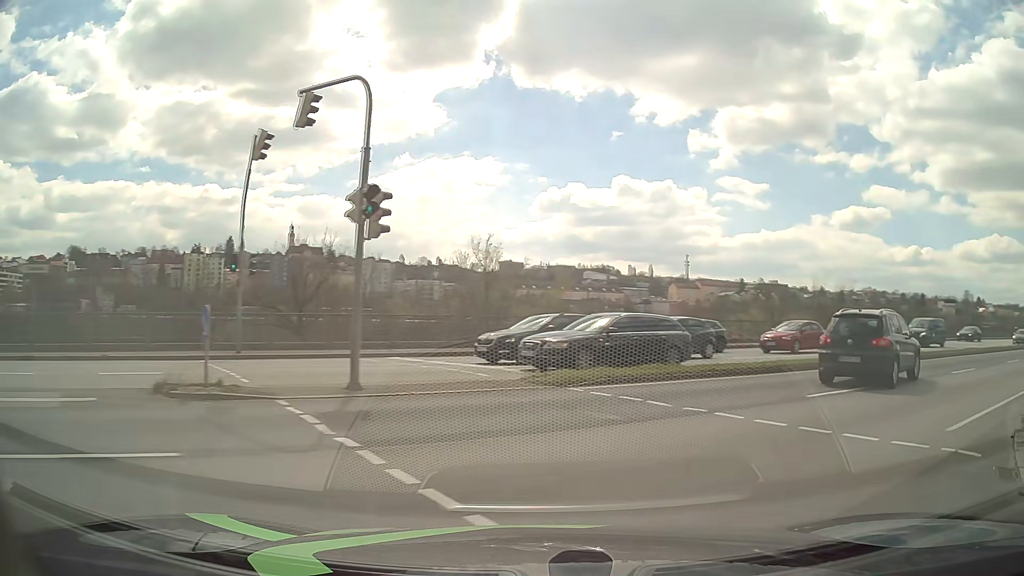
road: tertiary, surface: asphalt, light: Day
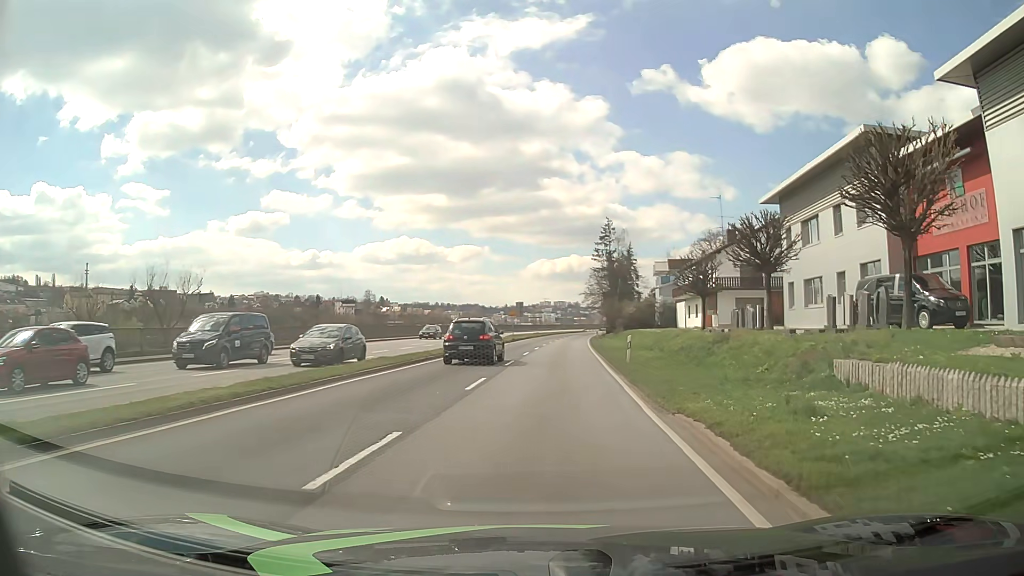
(+8.7, +12.5) m; +55°
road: primary
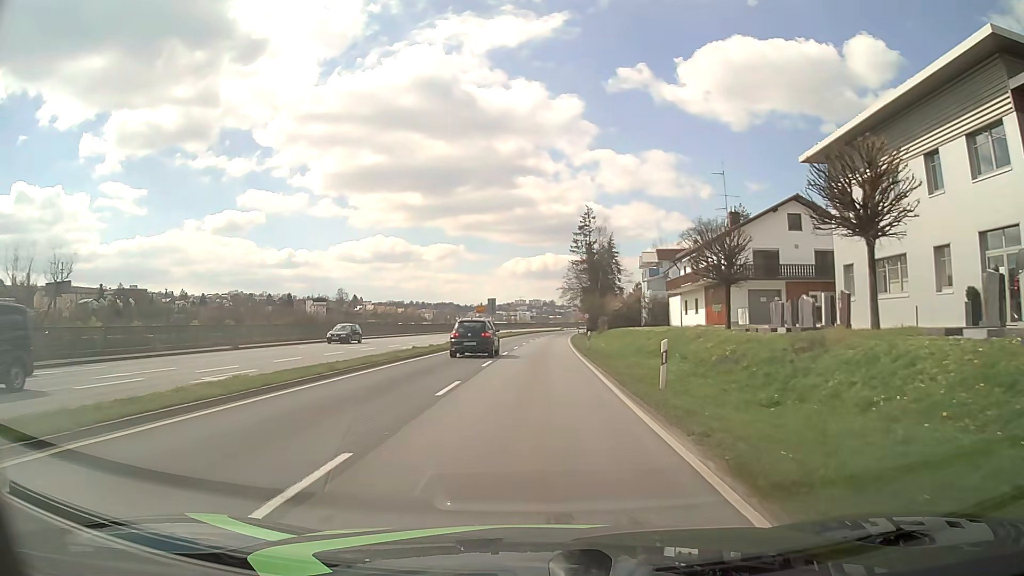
(+0.3, +11.0) m; +2°
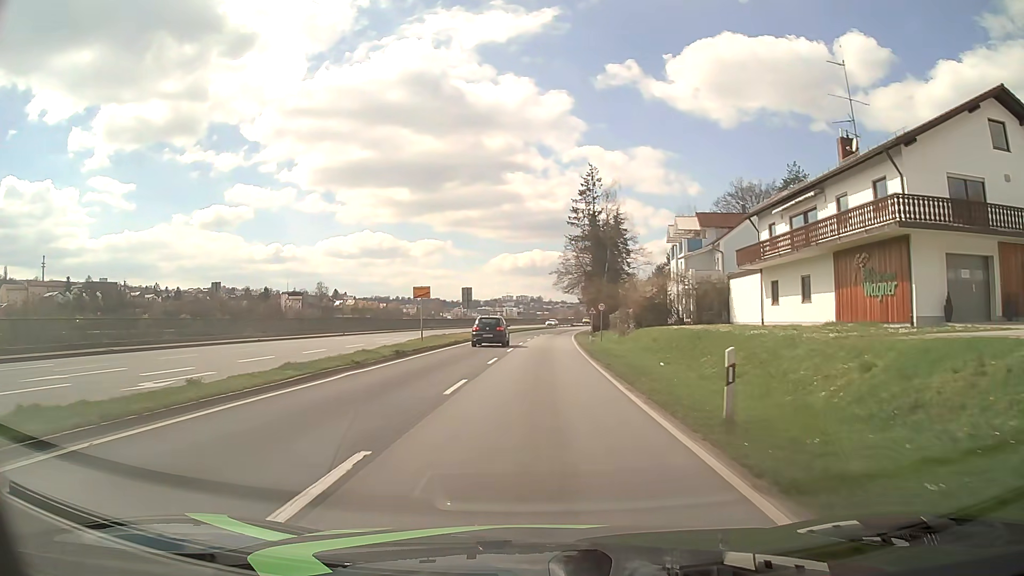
(+0.2, +27.7) m; +1°
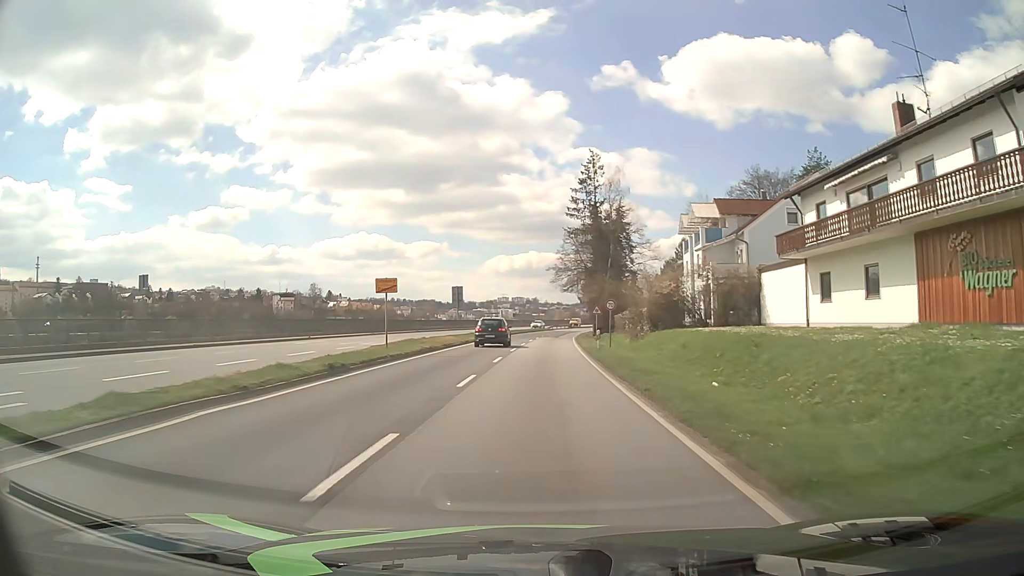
(0.0, +7.7) m; 0°
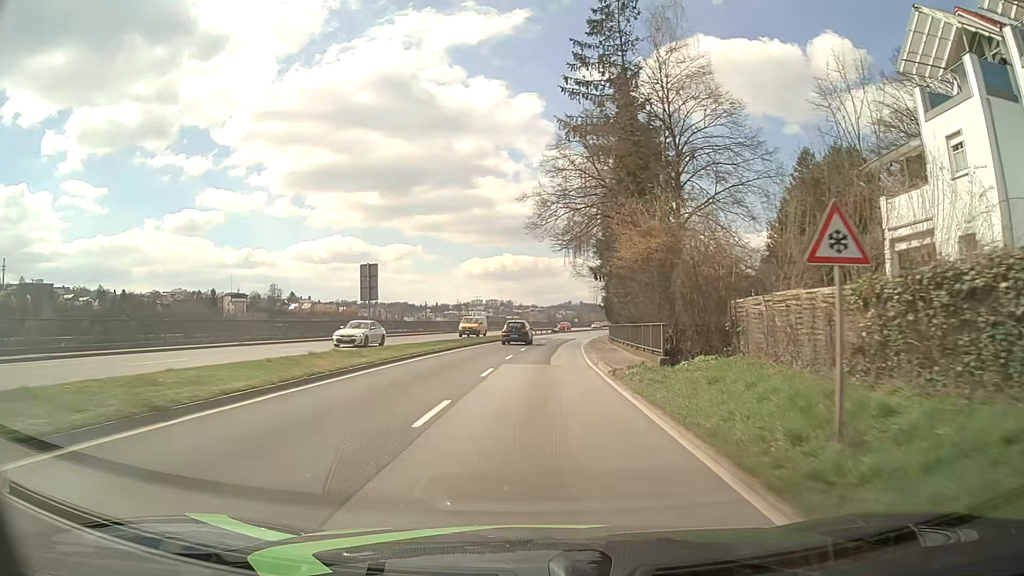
(+0.8, +42.1) m; +2°
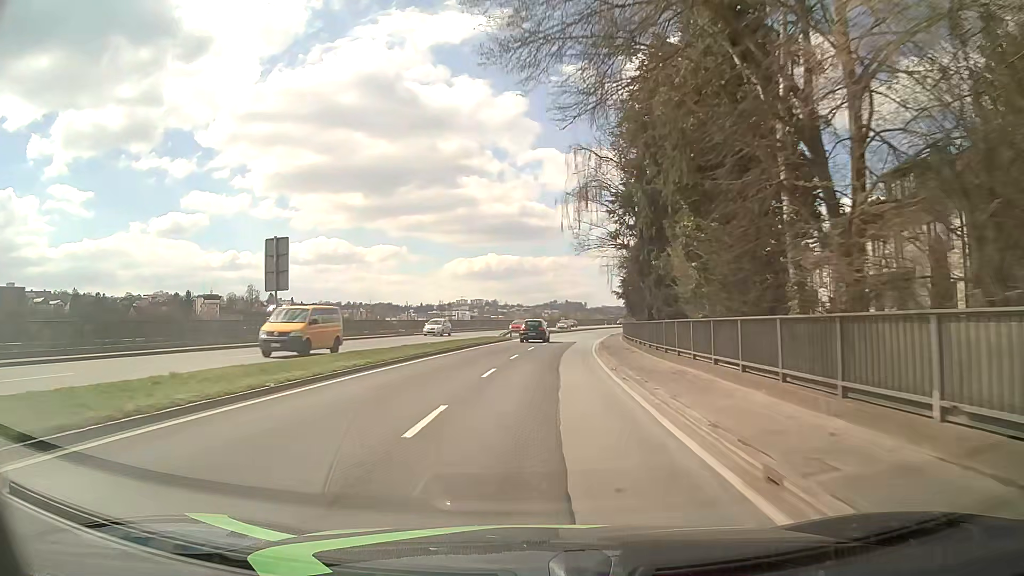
(+0.2, +19.4) m; +1°
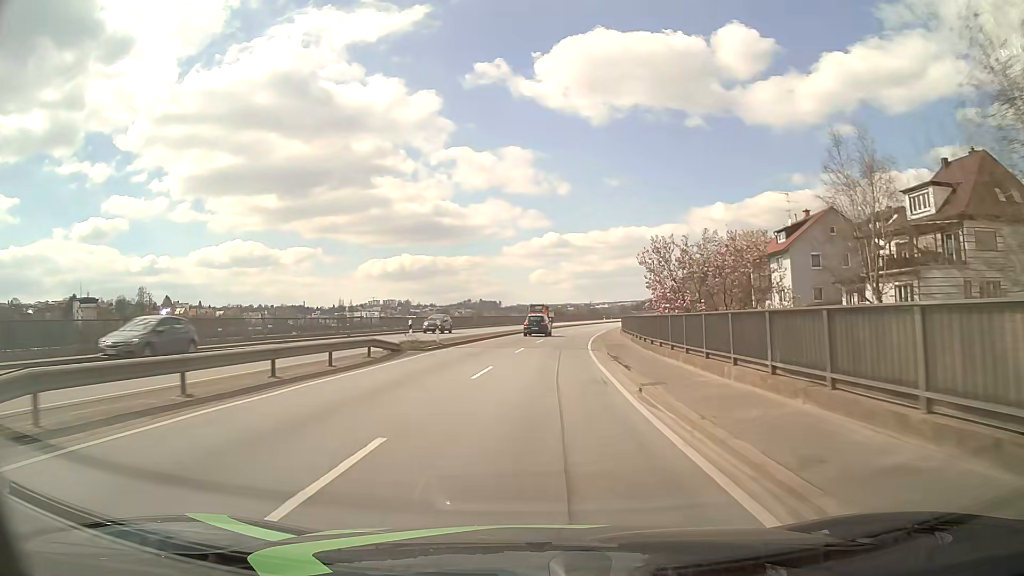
(+3.0, +52.4) m; +7°
(0, +10) (0, +20) (+1, +30) (+2, +40) (+3, +50) (+4, +60) (+6, +70) (+7, +80) (+9, +89) (+12, +99) m
